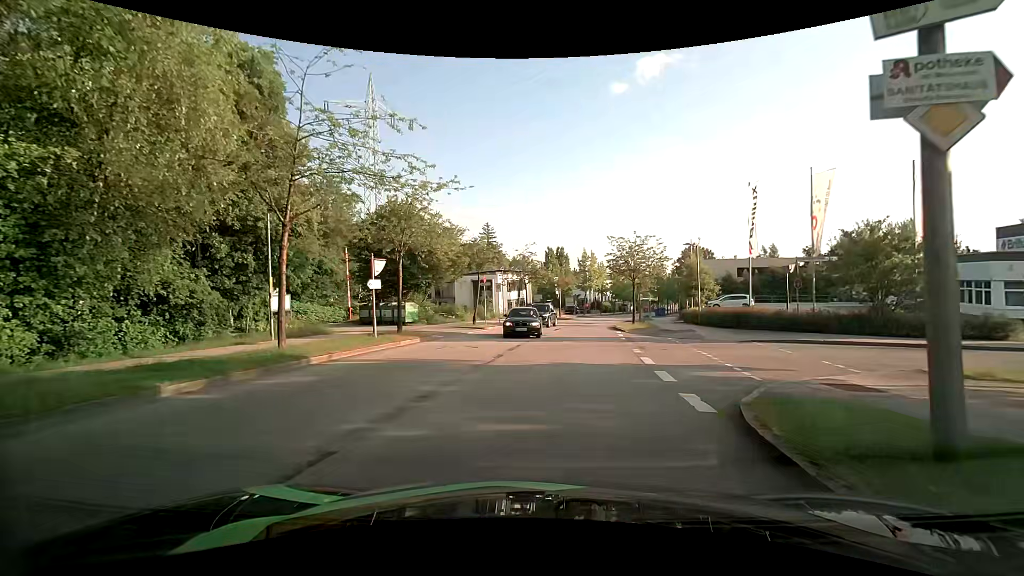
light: Day
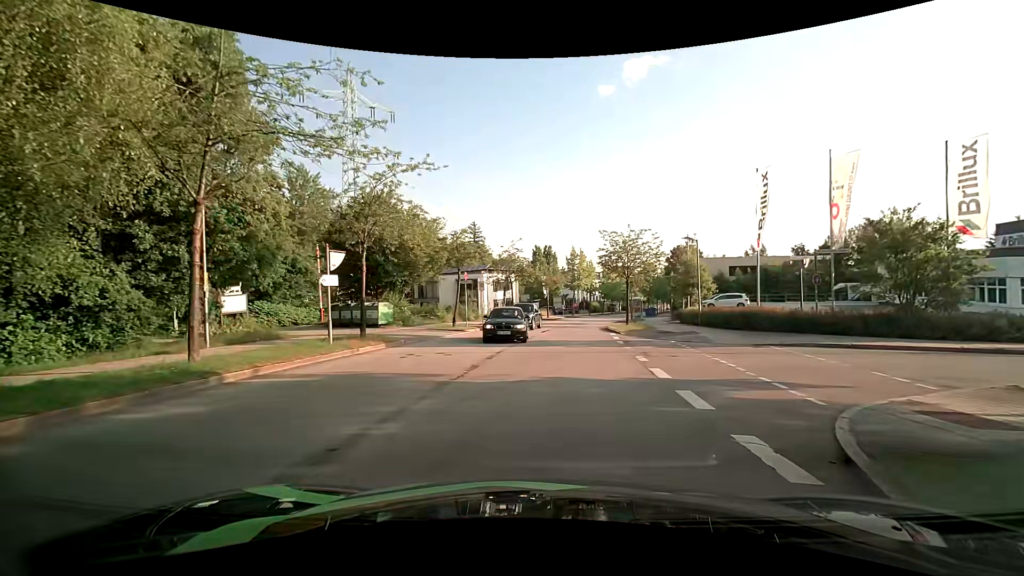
(+0.1, +2.8) m; +1°
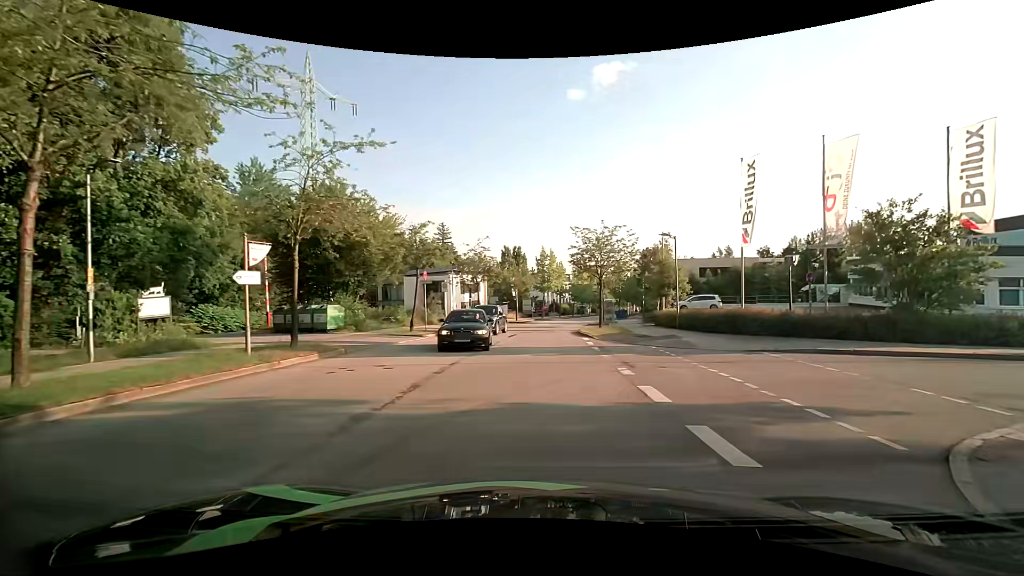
(+0.1, +2.6) m; +4°
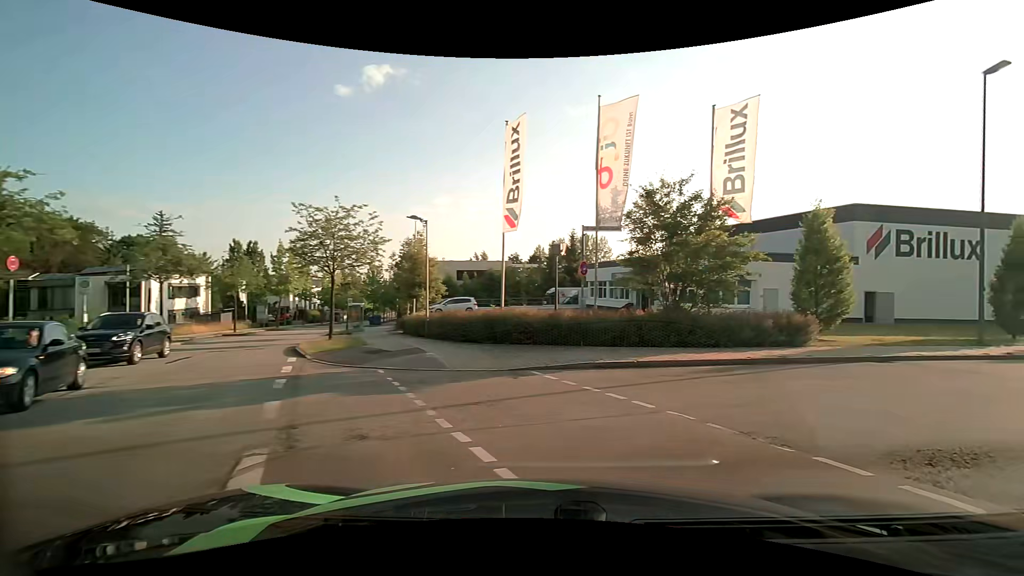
(+1.4, +6.6) m; +26°
(+4, +9) (+13, +13) (+22, +17) (+32, +21) (+41, +25) (+50, +29) (+59, +34) (+68, +38) (+76, +43) (+85, +48) m
